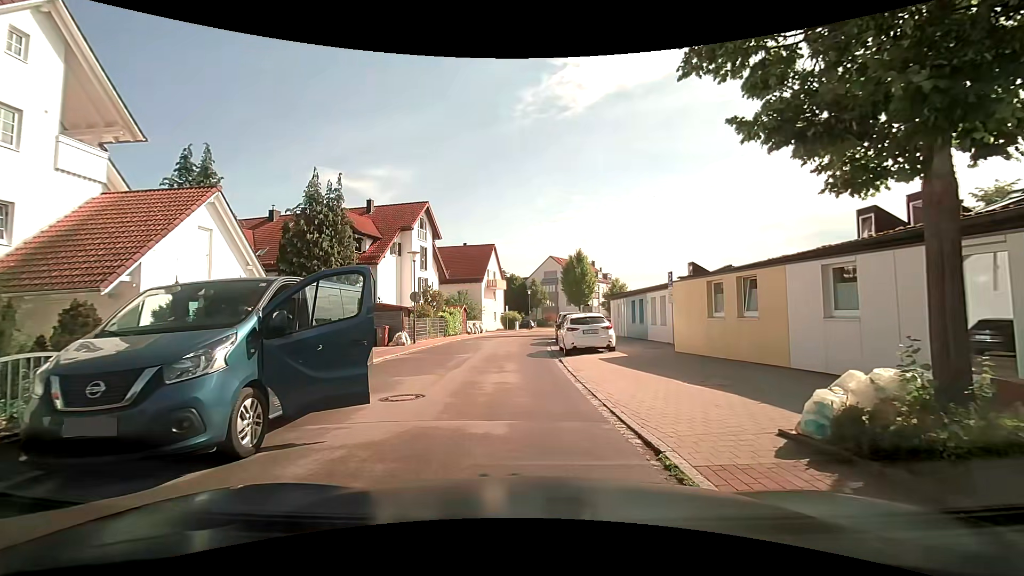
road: residential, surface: asphalt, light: Day
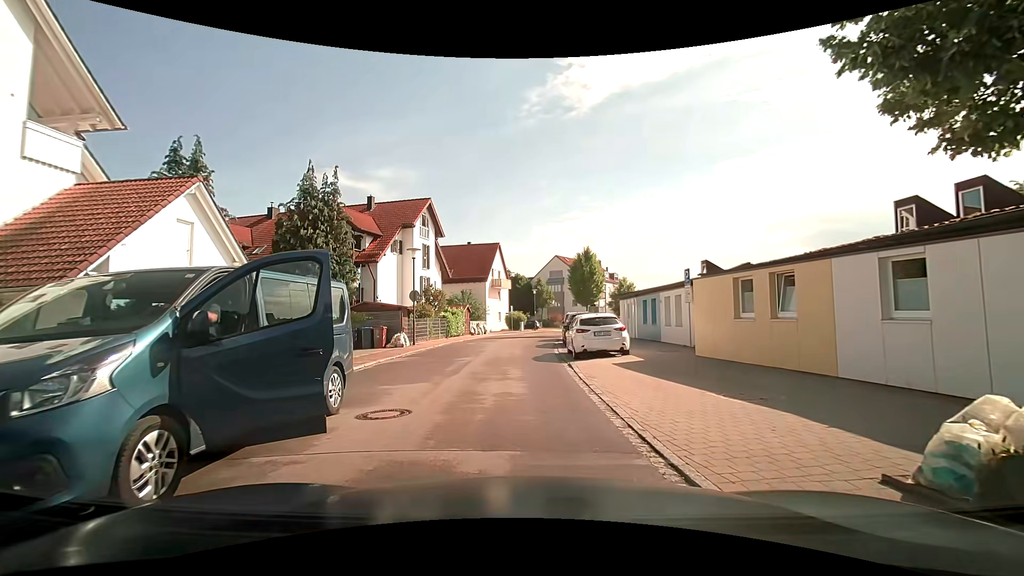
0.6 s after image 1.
(0.0, +1.4) m; -2°
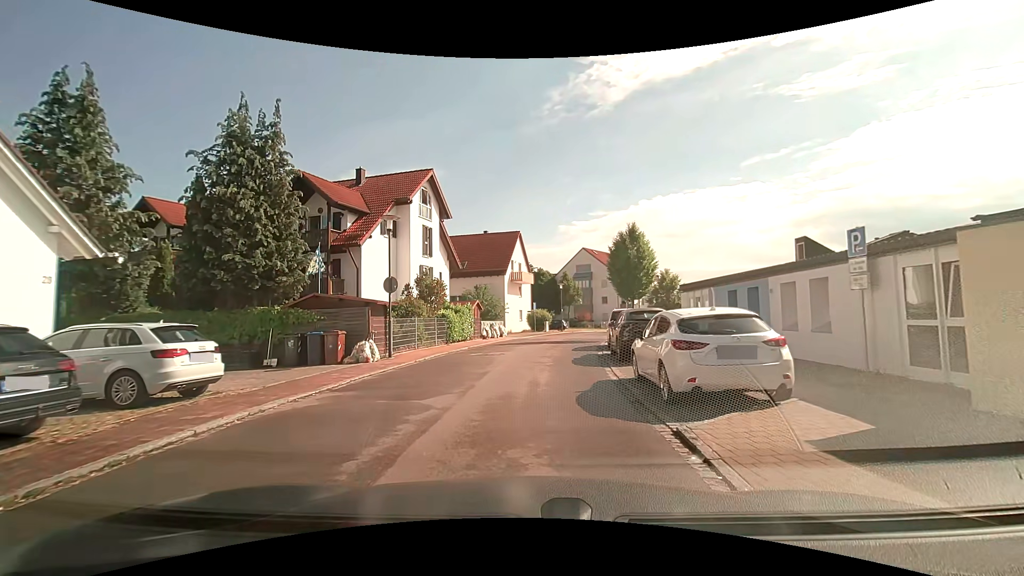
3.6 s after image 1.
(0.0, +8.7) m; -2°
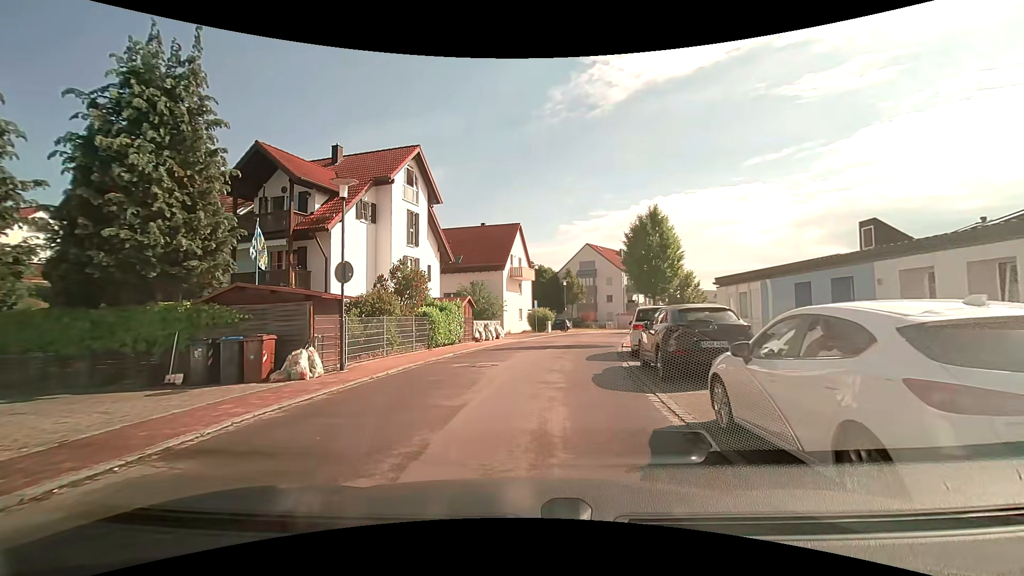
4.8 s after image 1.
(0.0, +4.6) m; +1°
